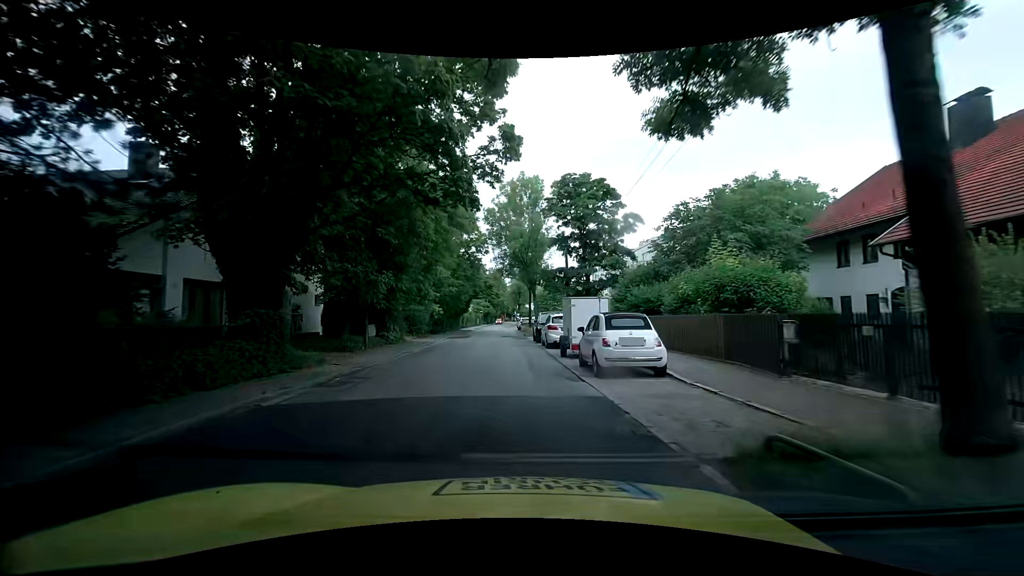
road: tertiary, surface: asphalt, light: Day
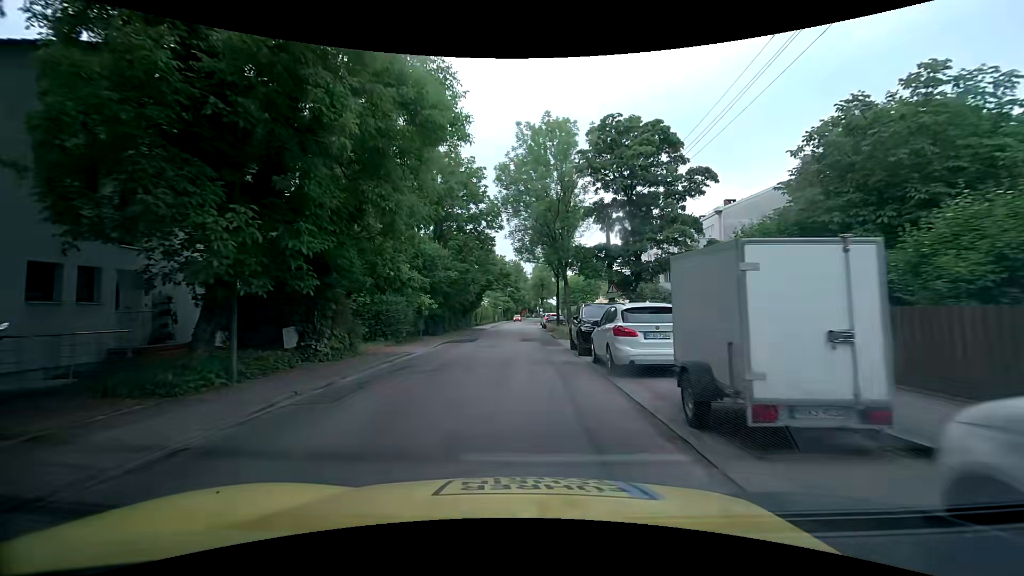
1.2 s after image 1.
(-0.3, +11.7) m; -3°
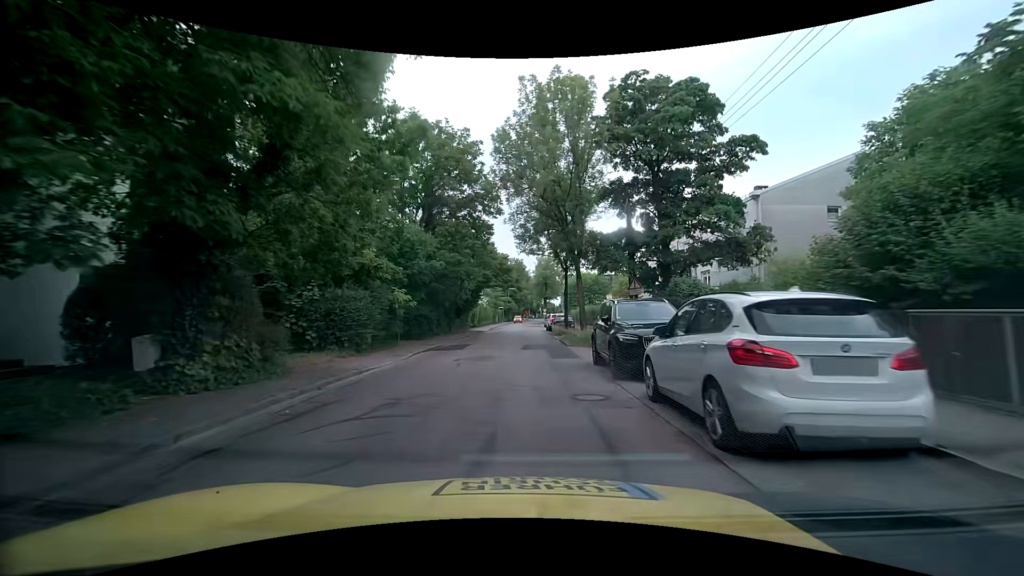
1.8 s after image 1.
(0.0, +5.9) m; +1°
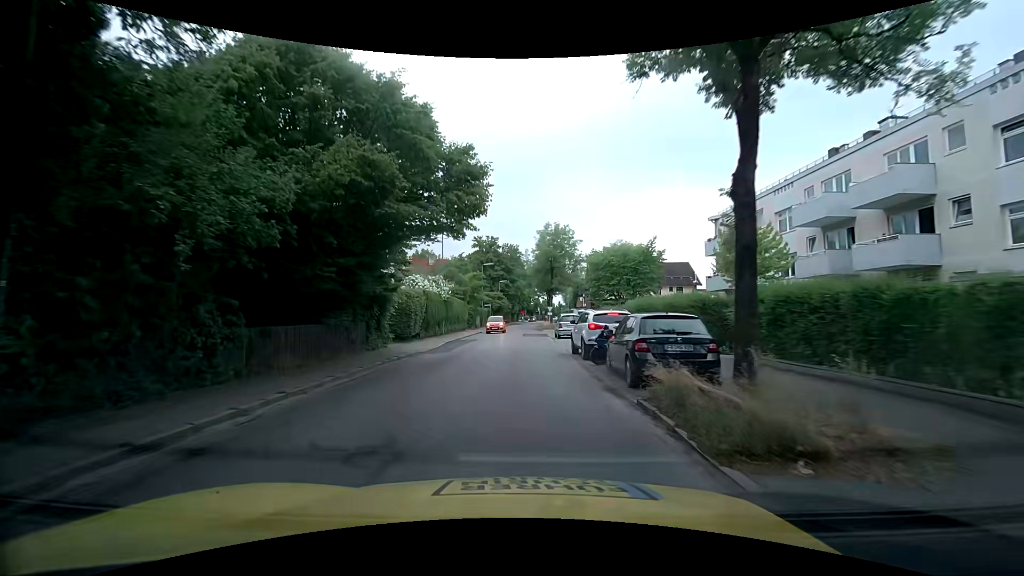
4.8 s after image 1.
(-0.3, +29.5) m; -1°
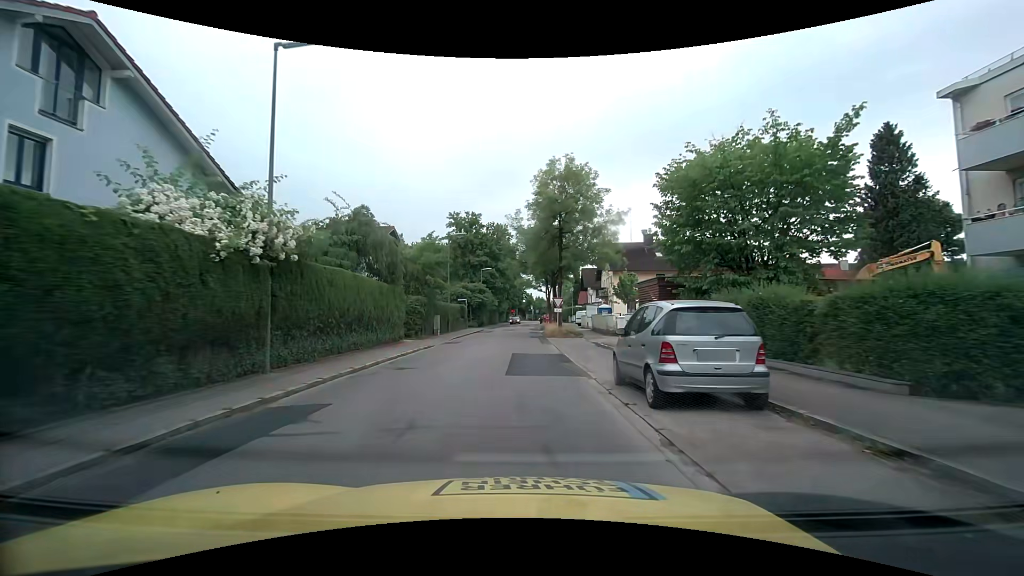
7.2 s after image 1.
(+0.1, +24.0) m; +1°
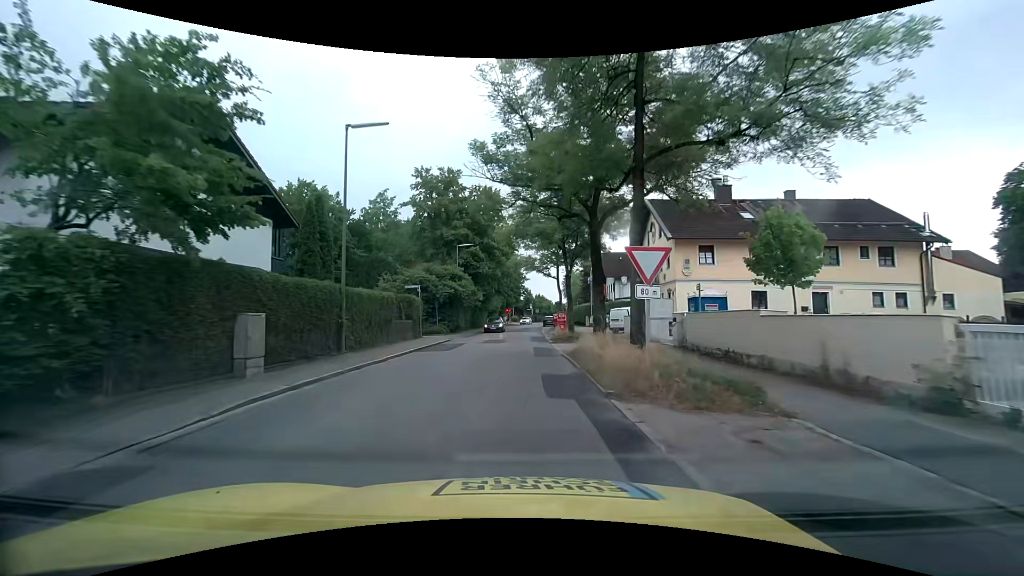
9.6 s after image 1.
(0.0, +24.3) m; 0°
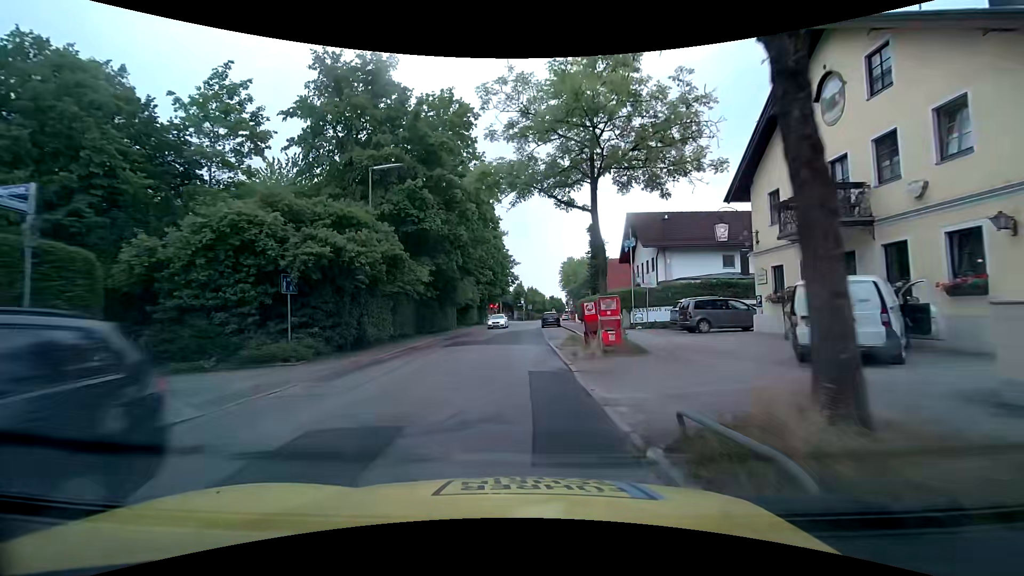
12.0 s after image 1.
(+0.4, +24.6) m; +2°
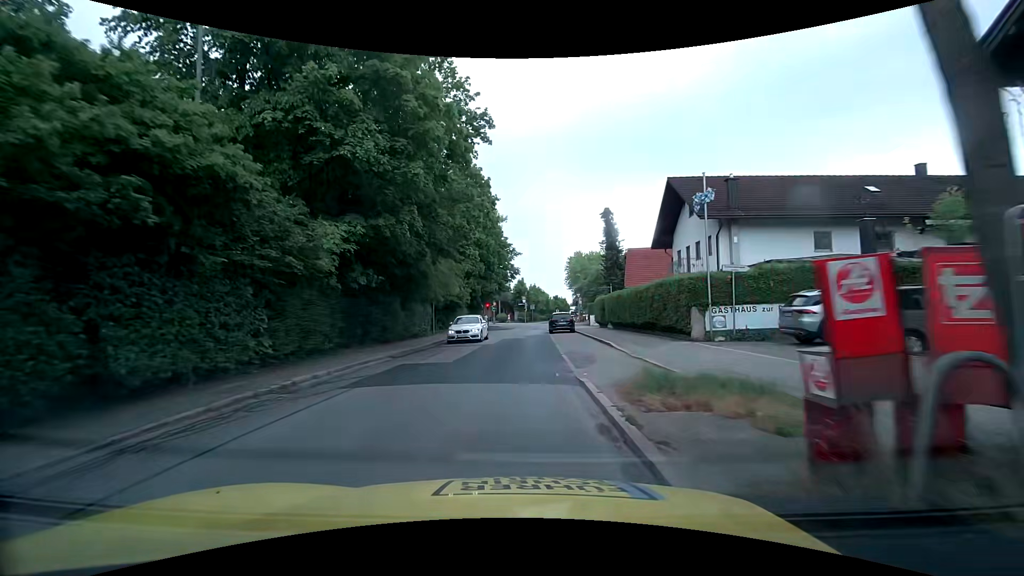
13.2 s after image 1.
(0.0, +12.4) m; 0°
(0, +10) (0, +20) (0, +30) (0, +40) (+1, +50) (+2, +60) (+2, +70) (-1, +79) (-11, +82) (-21, +84) m
